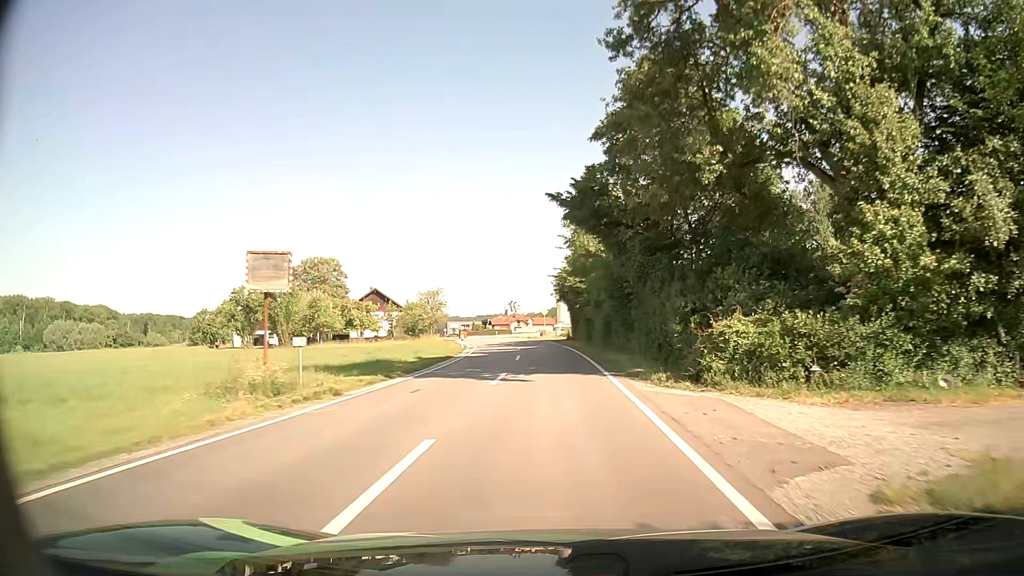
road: secondary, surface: asphalt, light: Day
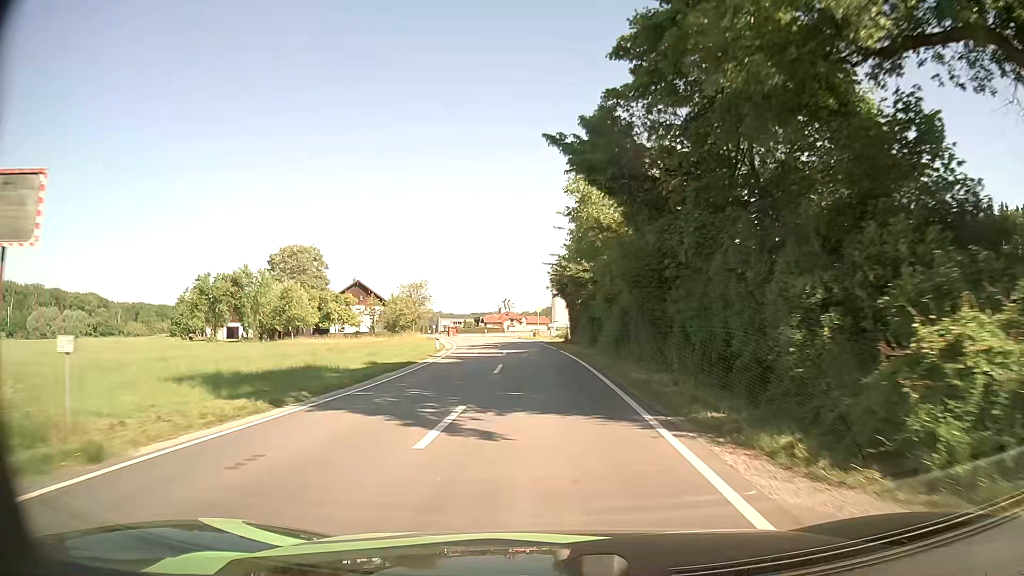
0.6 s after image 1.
(+0.1, +8.6) m; +1°
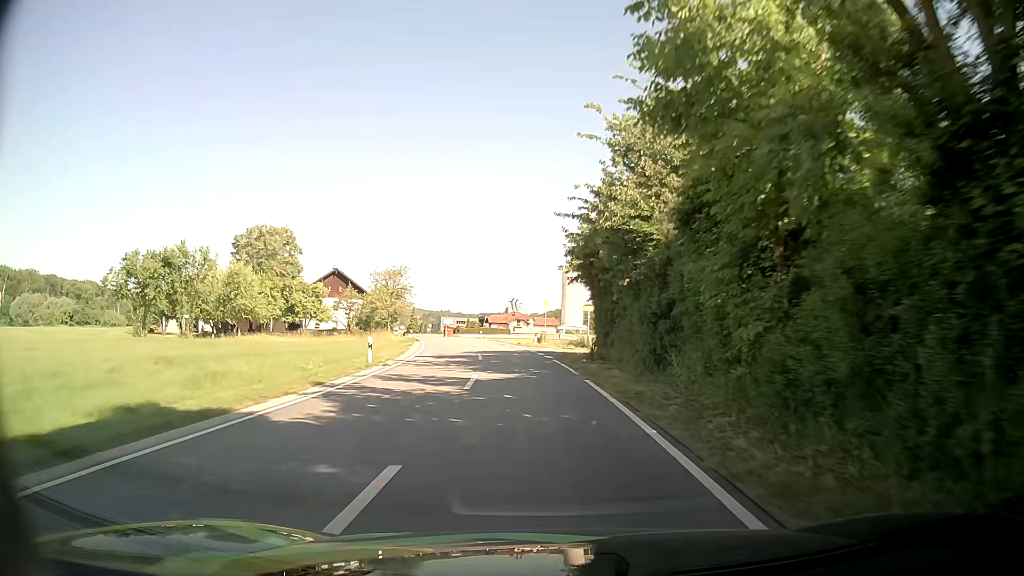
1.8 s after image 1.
(-0.1, +17.2) m; -1°
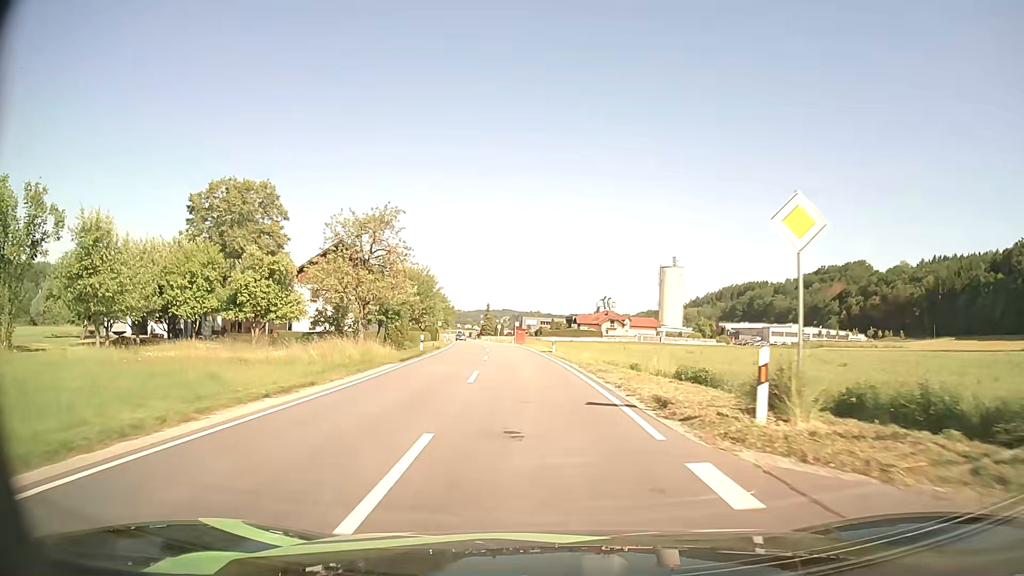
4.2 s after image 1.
(-1.8, +34.1) m; -7°
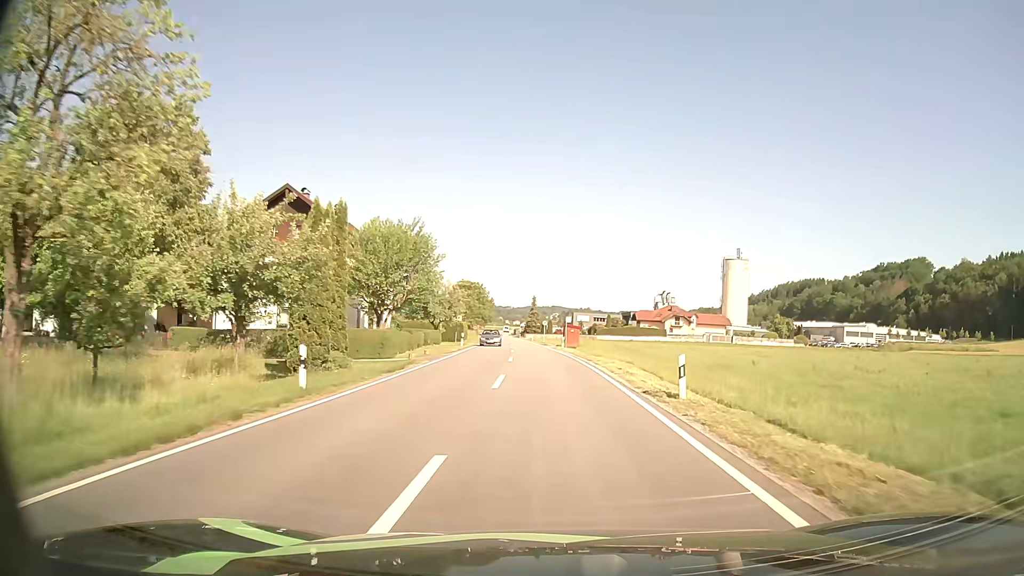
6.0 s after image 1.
(-1.3, +25.6) m; -4°
